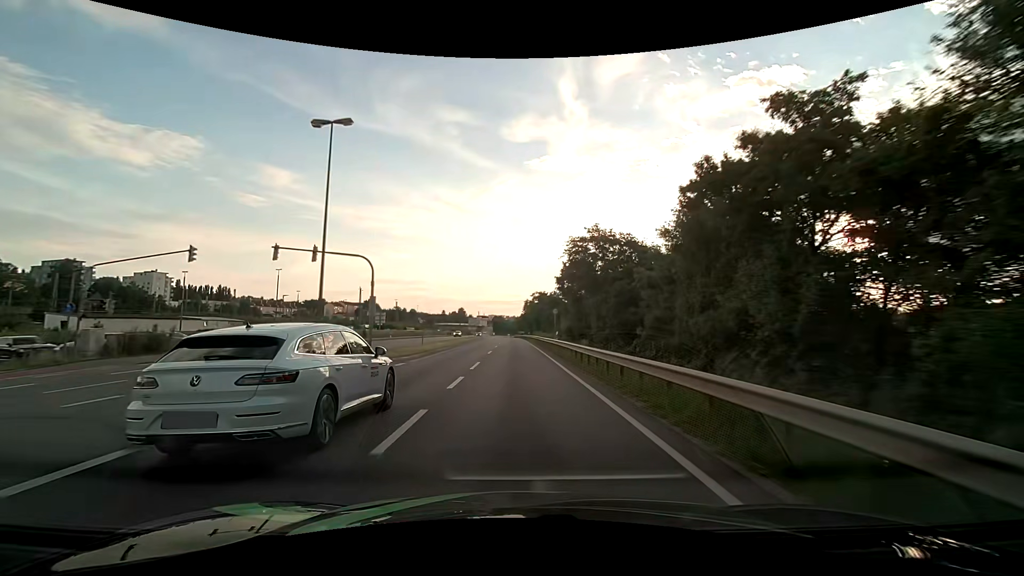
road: primary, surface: asphalt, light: Day
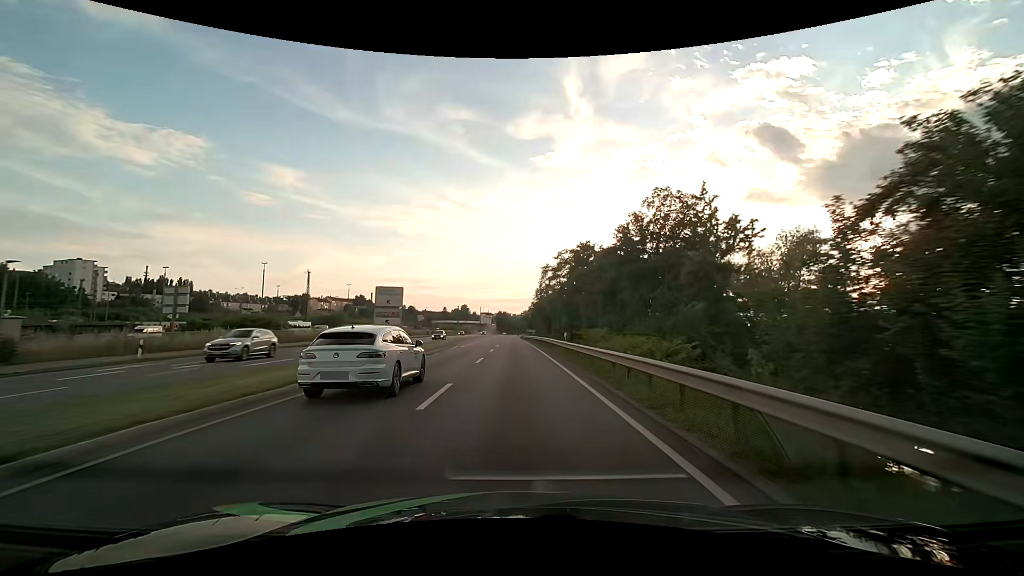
(-0.3, +57.2) m; -1°
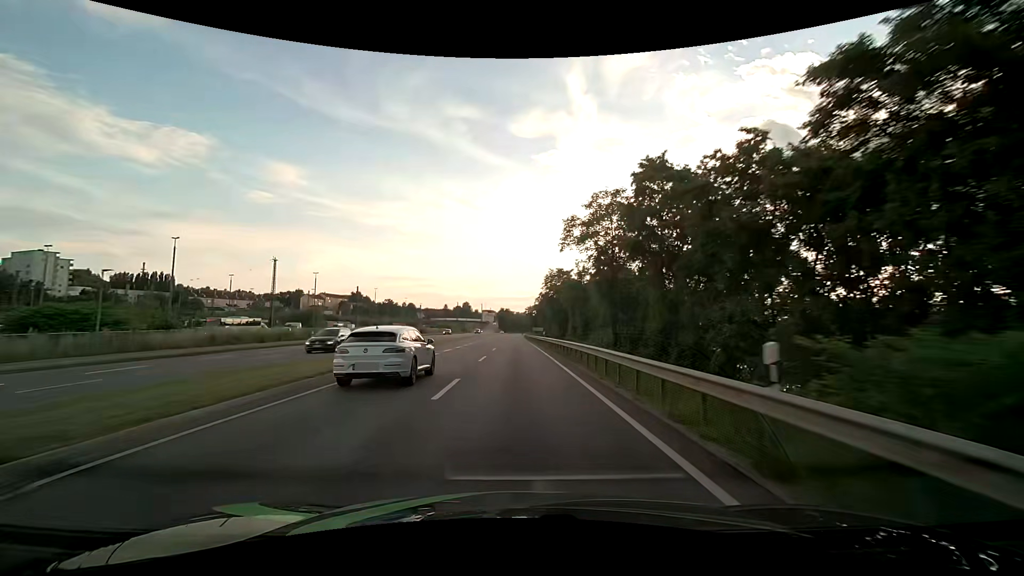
(-0.1, +22.9) m; 0°
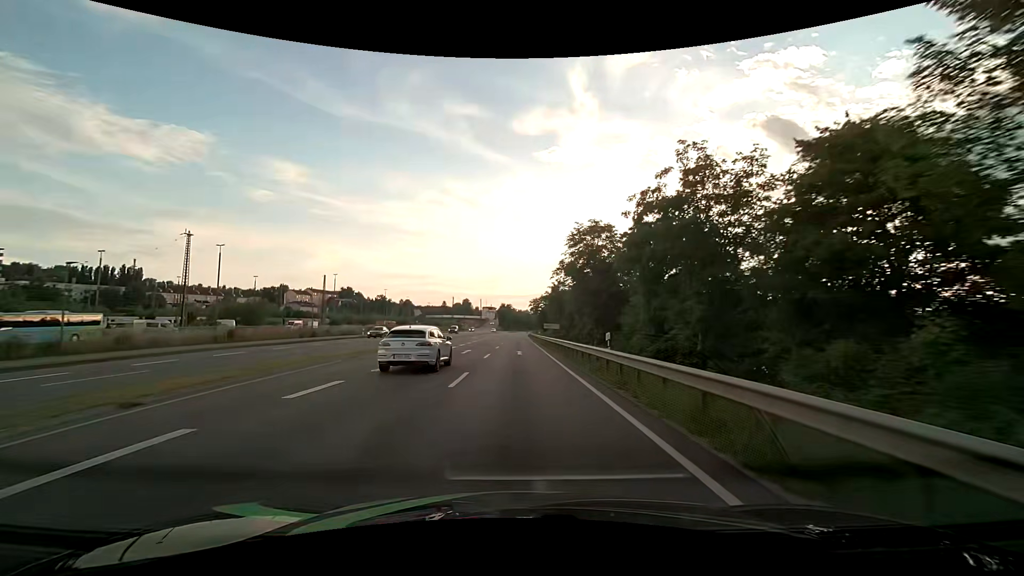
(-0.1, +34.1) m; 0°
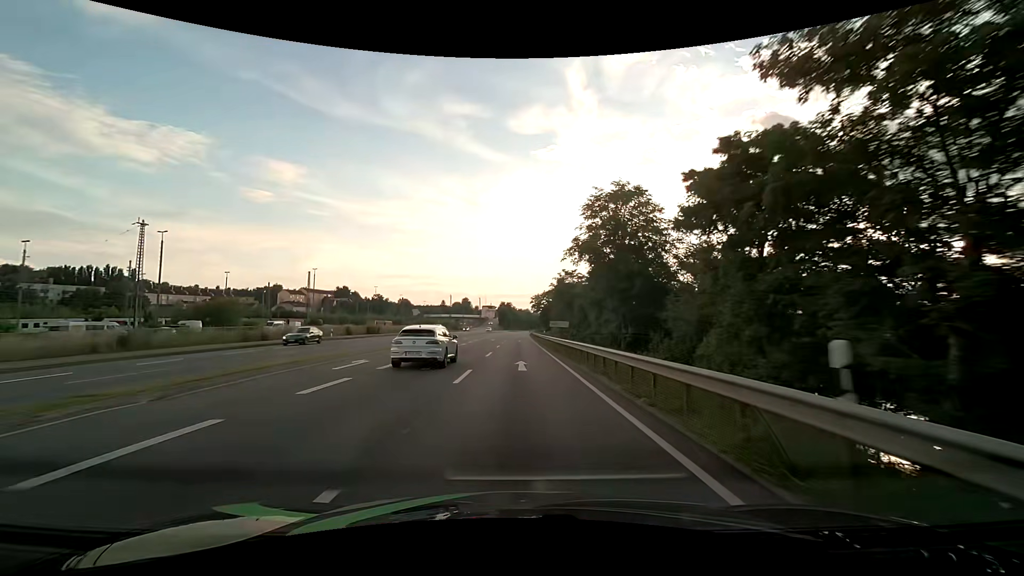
(0.0, +11.3) m; 0°
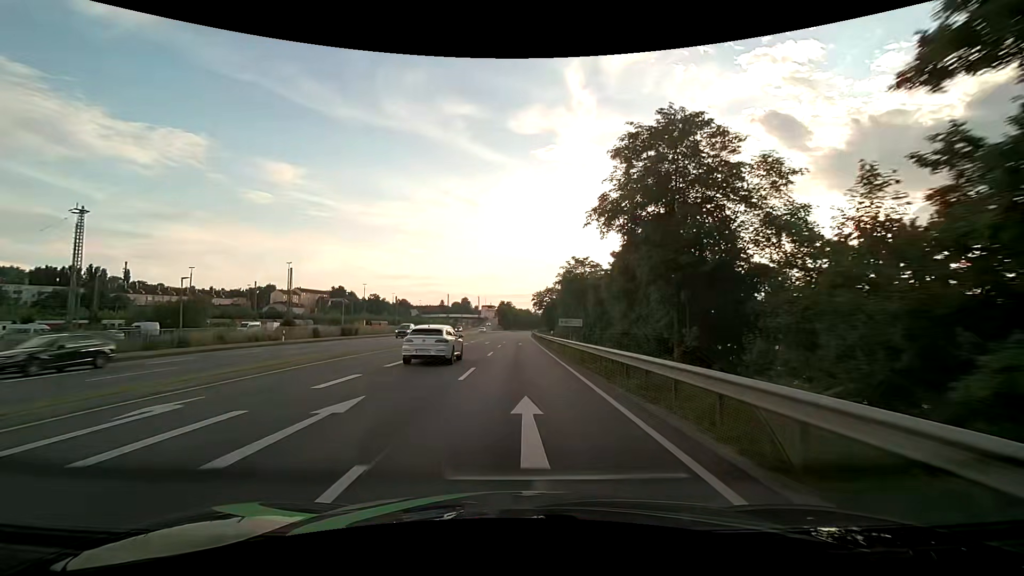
(0.0, +11.4) m; 0°
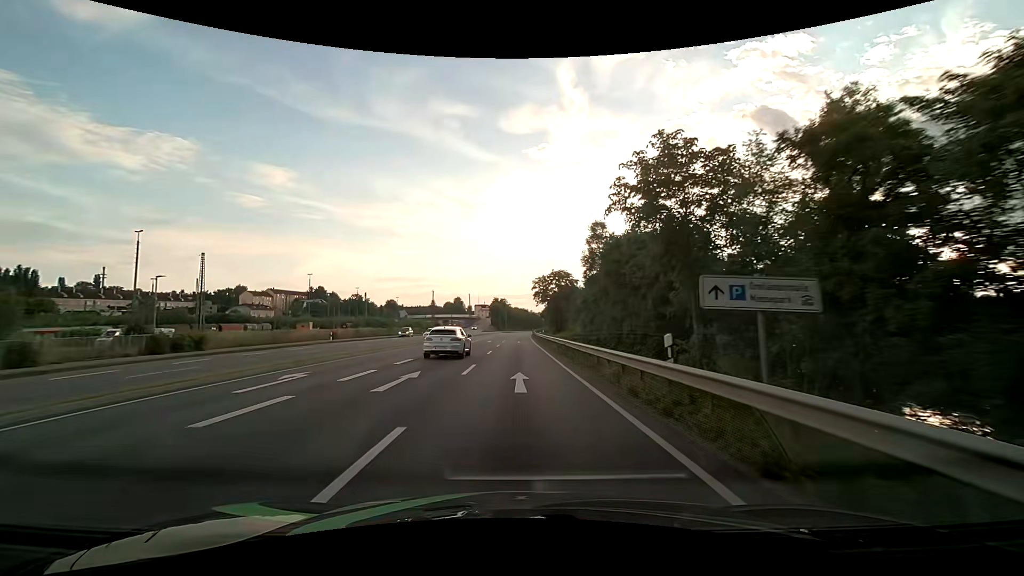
(+0.2, +34.2) m; +1°
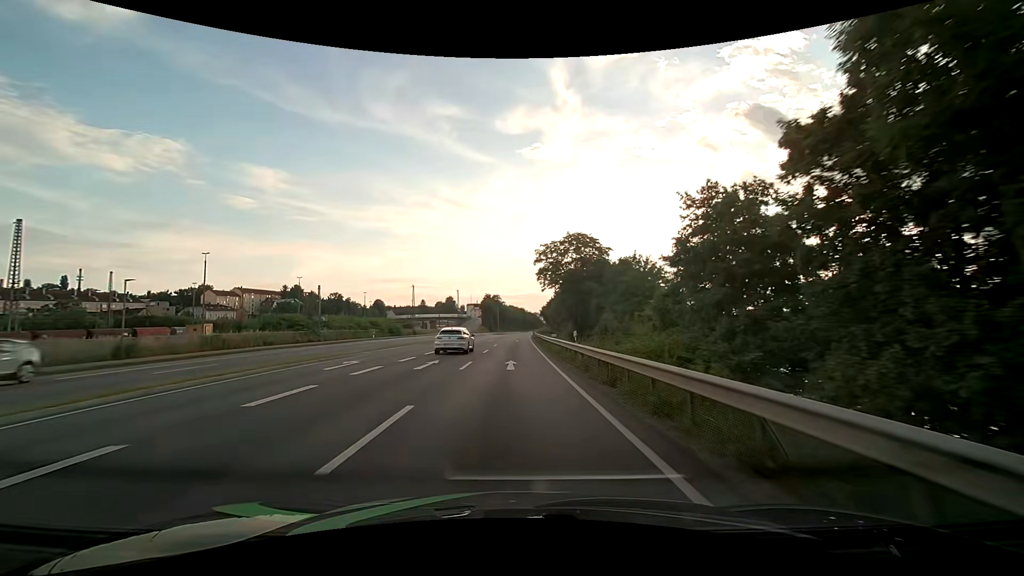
(+0.2, +34.1) m; +1°
(0, +10) (0, +20) (0, +30) (0, +40) (0, +50) (0, +60) (0, +70) (0, +80) (+1, +90) (+1, +100) m
